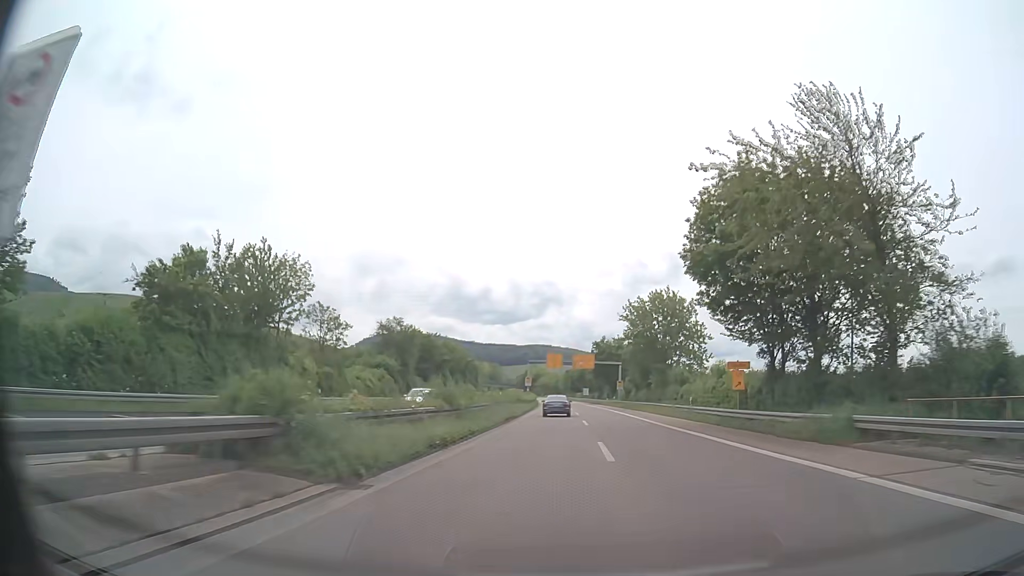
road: trunk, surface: asphalt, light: Day
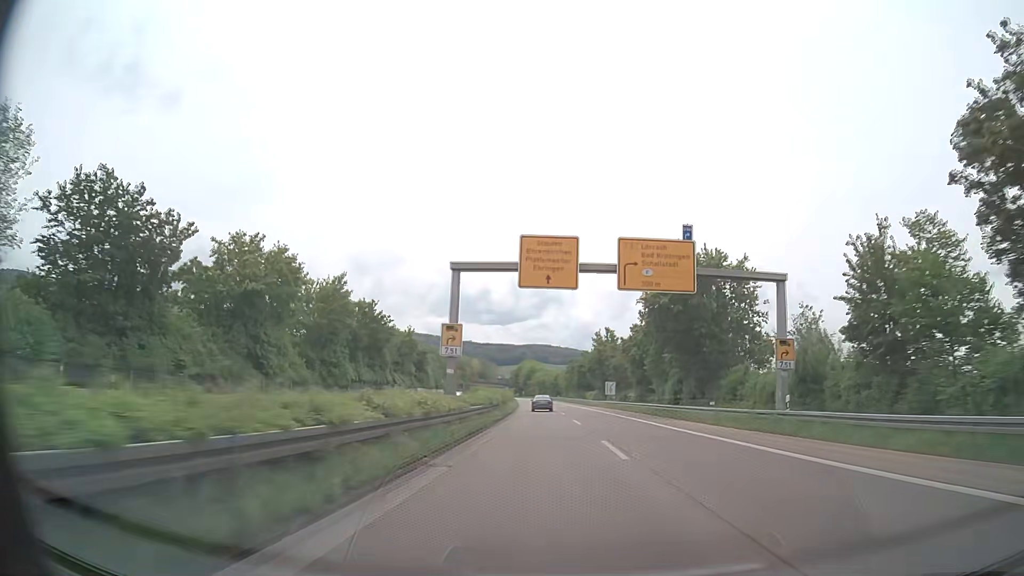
(+0.3, +71.6) m; 0°
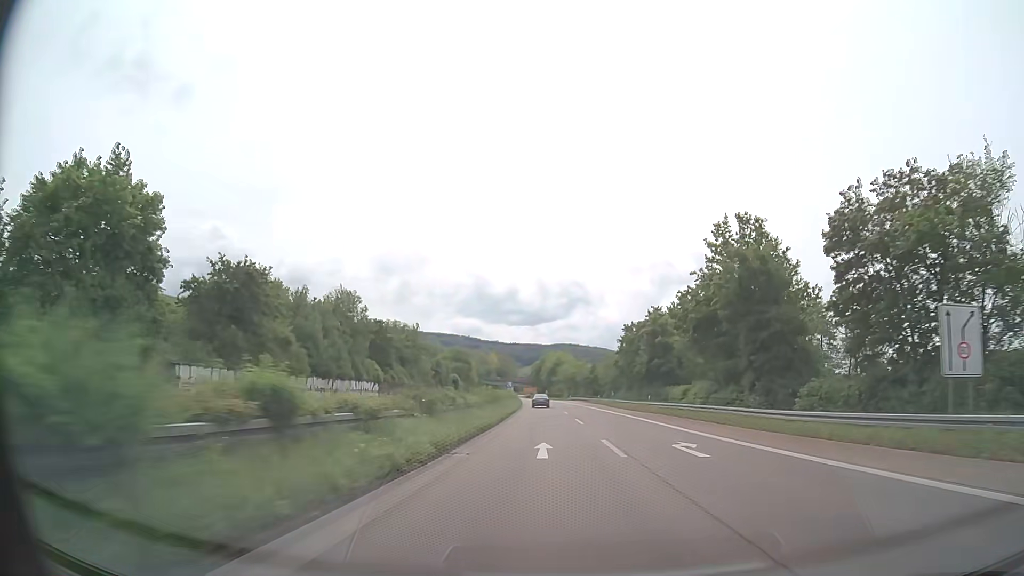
(-1.3, +71.6) m; -2°
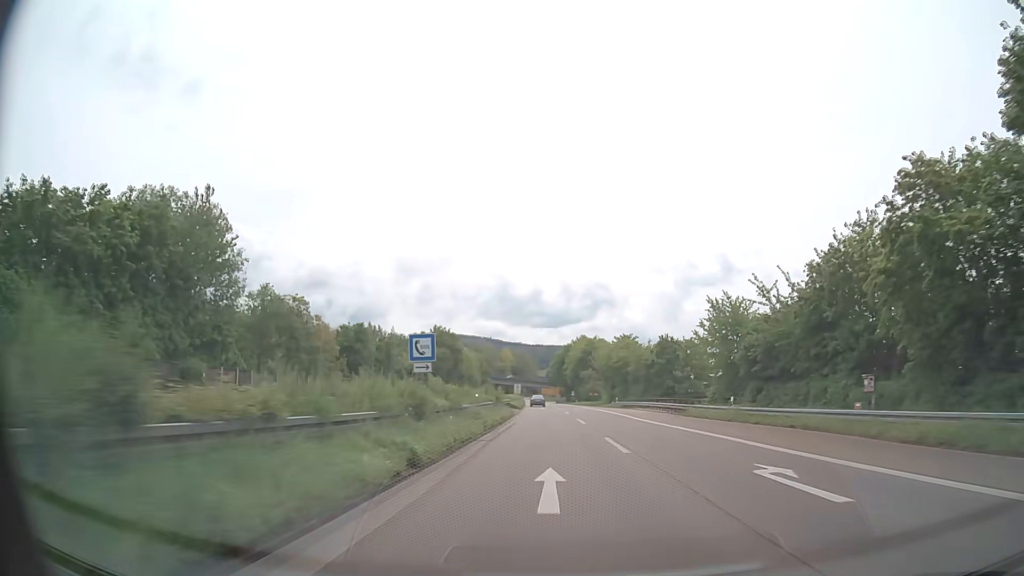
(-1.4, +70.8) m; -2°
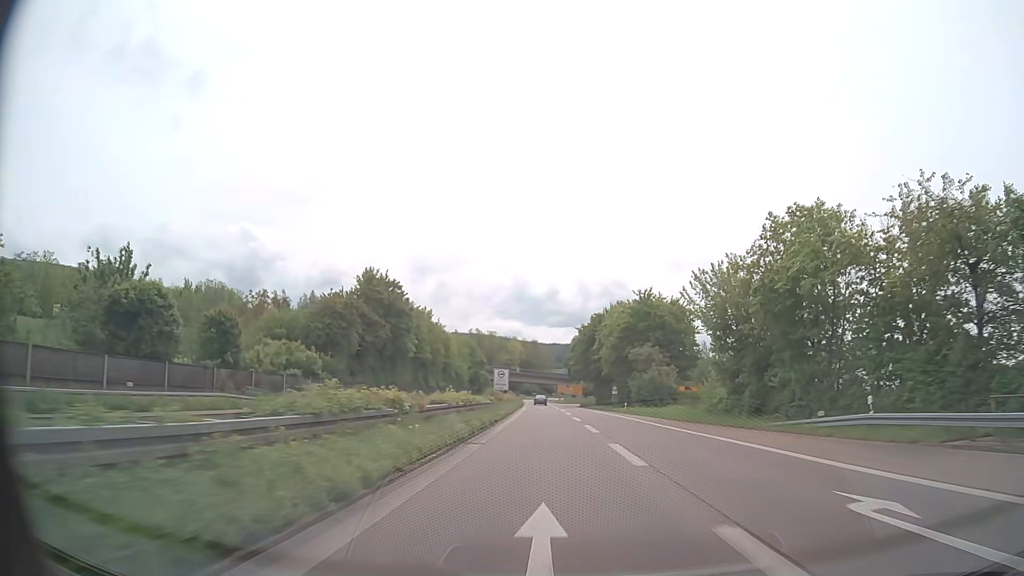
(-1.0, +68.8) m; -1°
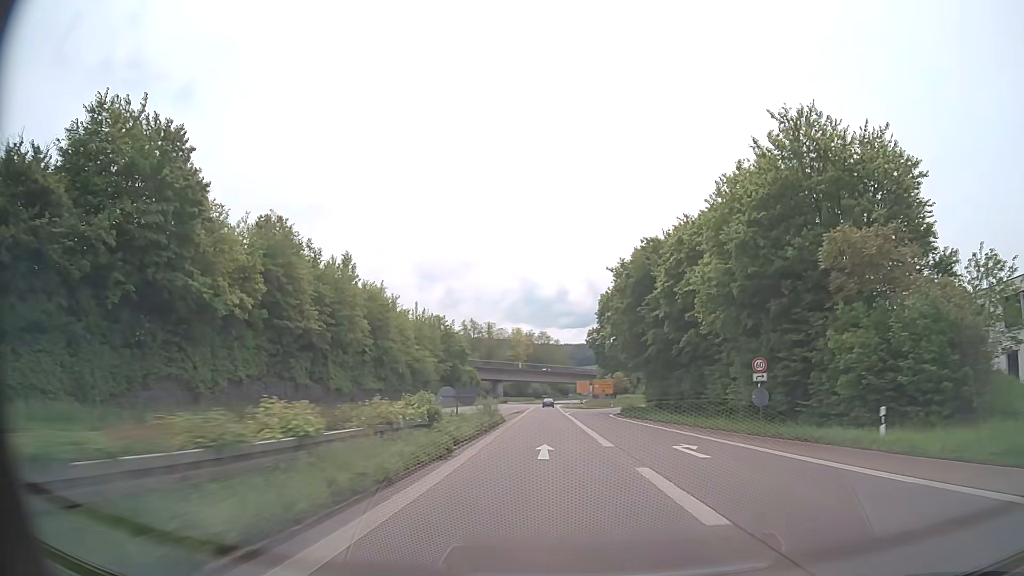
(-0.6, +53.7) m; -1°
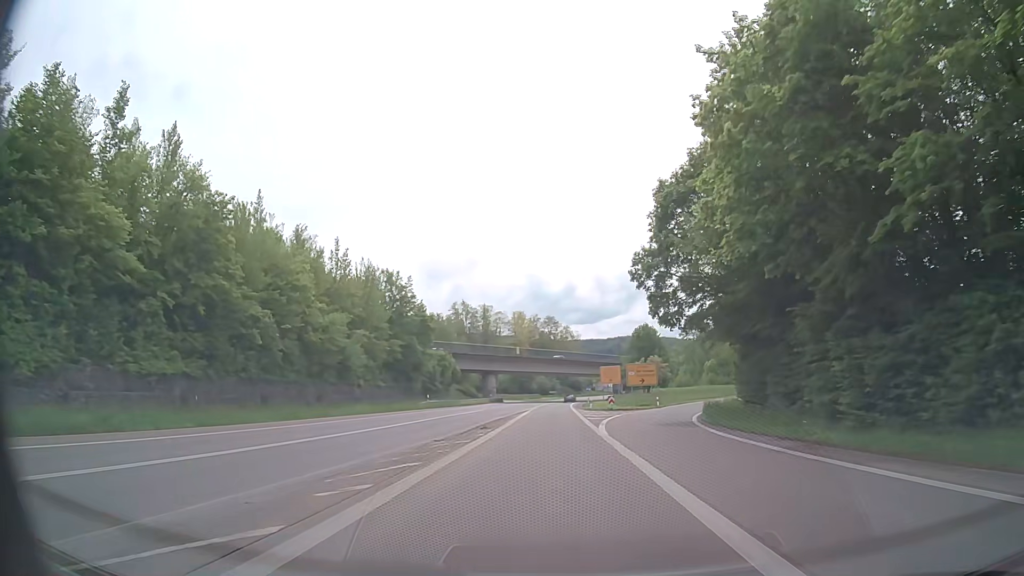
(-0.3, +39.9) m; -1°
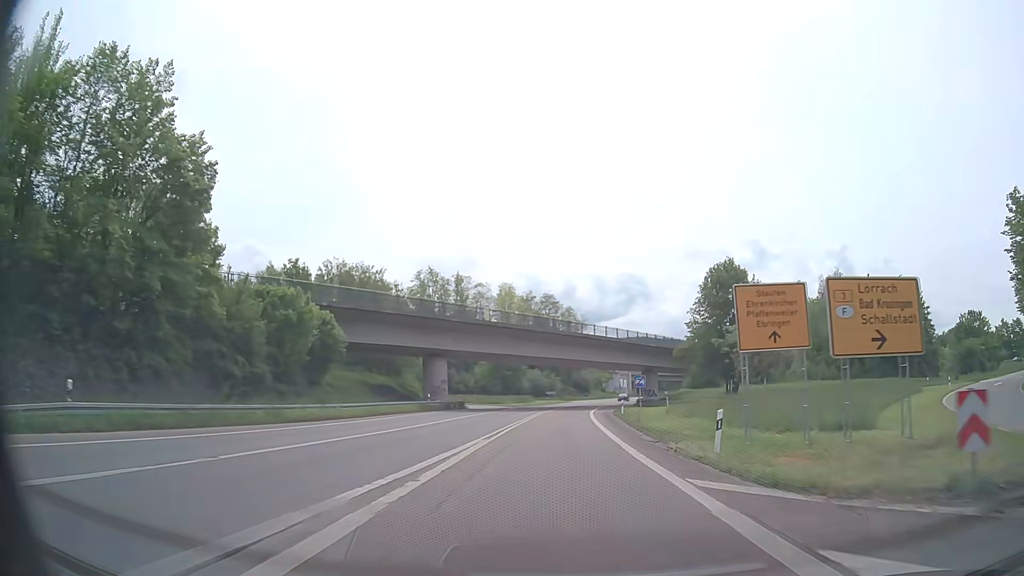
(-0.2, +52.4) m; 0°
(0, +10) (0, +20) (0, +30) (+1, +40) (+1, +50) (+2, +60) (+3, +70) (+4, +80) (+5, +90) (+7, +100) m
